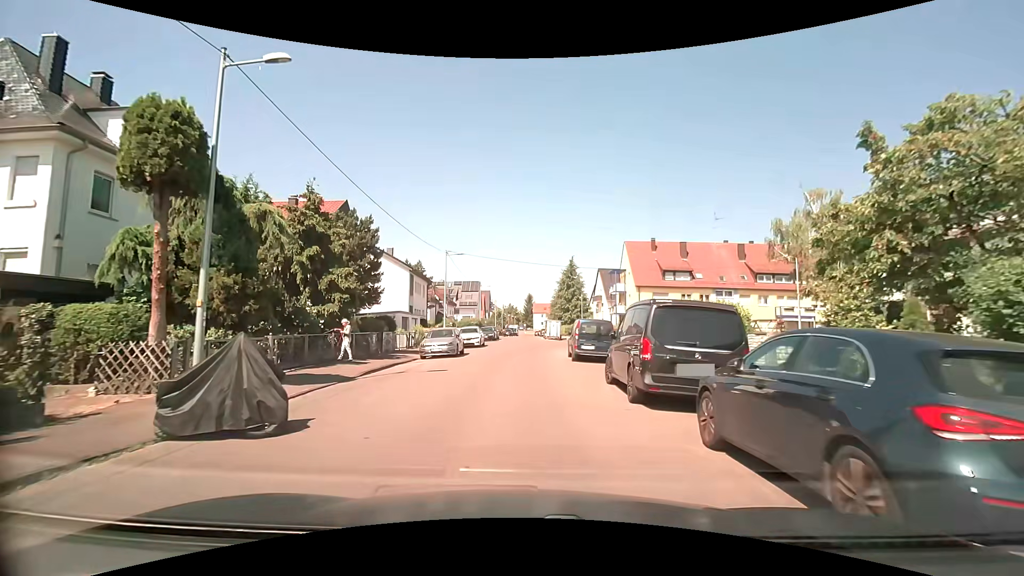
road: residential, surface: asphalt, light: Day
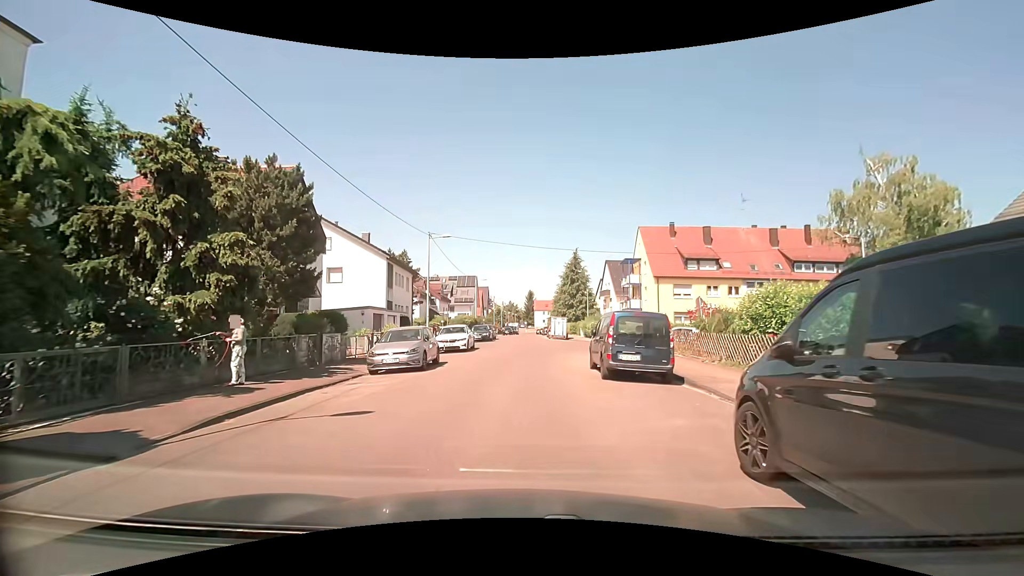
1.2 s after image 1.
(0.0, +7.8) m; -1°
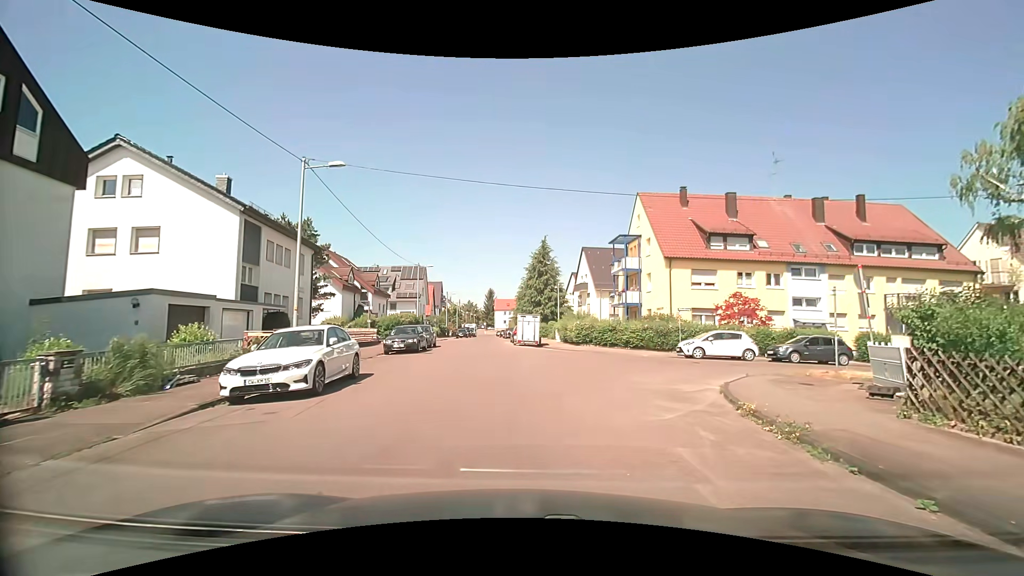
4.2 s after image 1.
(+0.2, +15.7) m; +4°
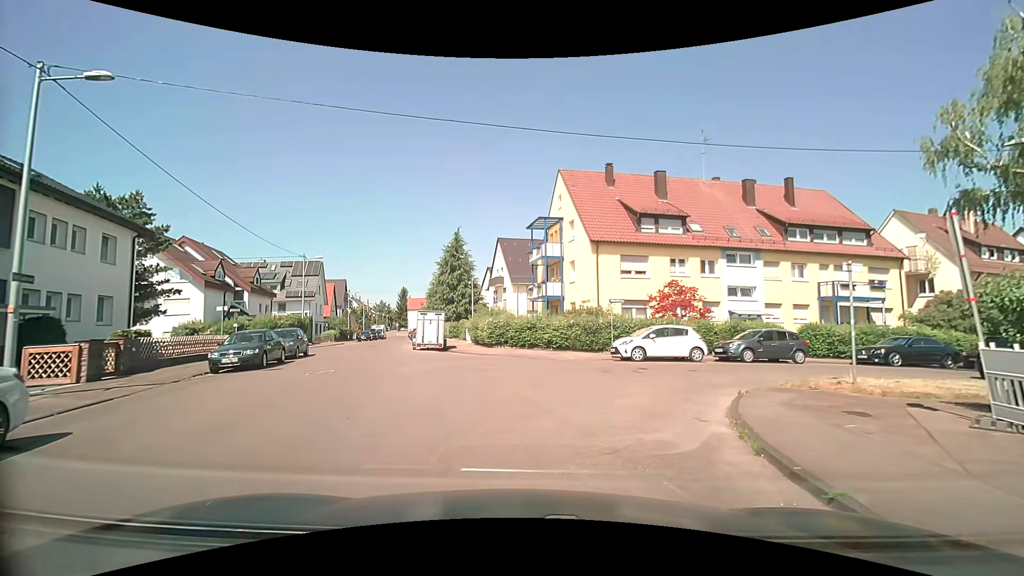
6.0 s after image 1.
(+0.7, +6.3) m; +10°
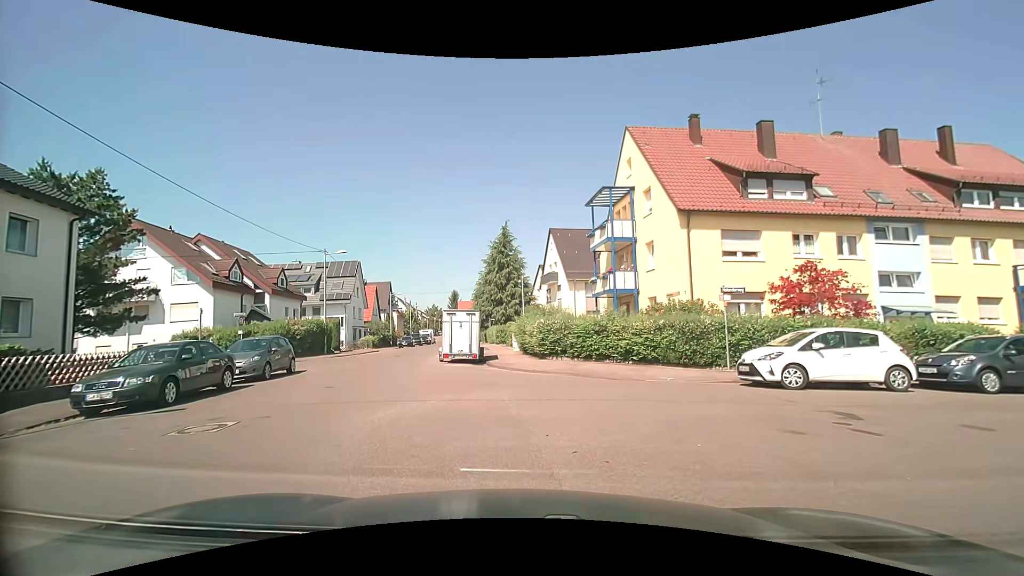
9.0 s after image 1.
(-0.1, +7.7) m; -8°
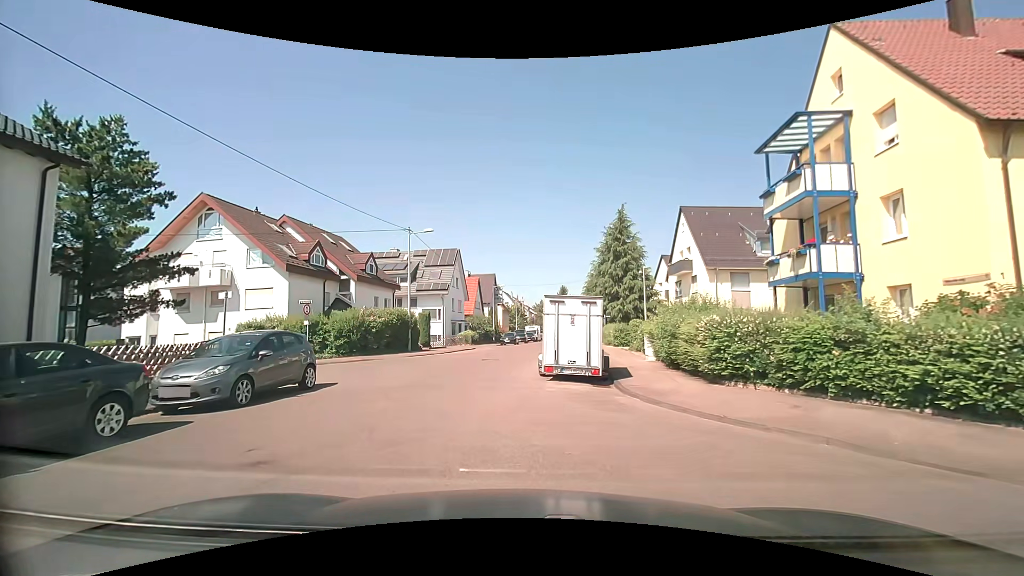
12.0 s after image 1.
(-0.4, +8.3) m; -11°
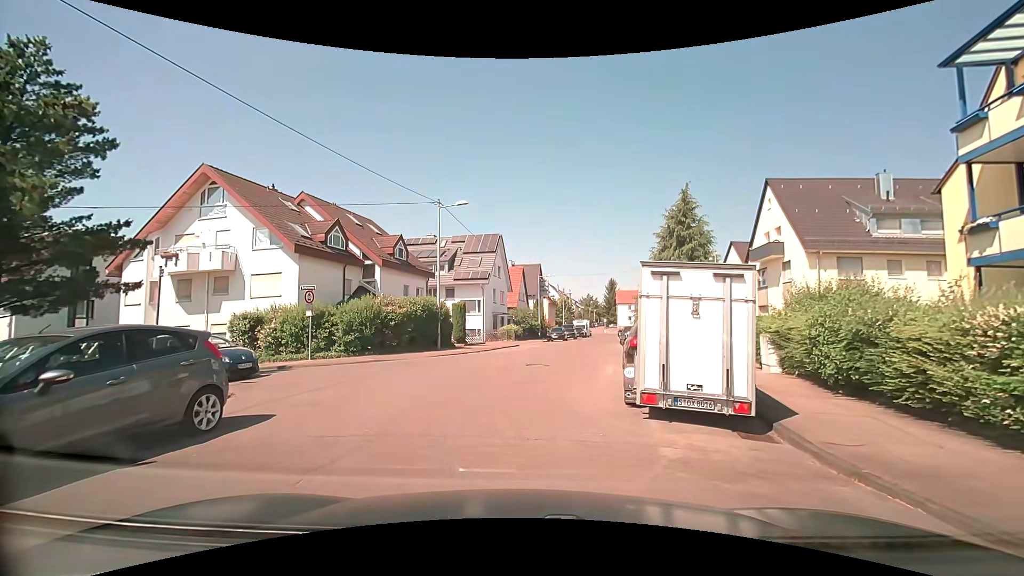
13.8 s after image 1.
(-0.3, +5.8) m; -5°
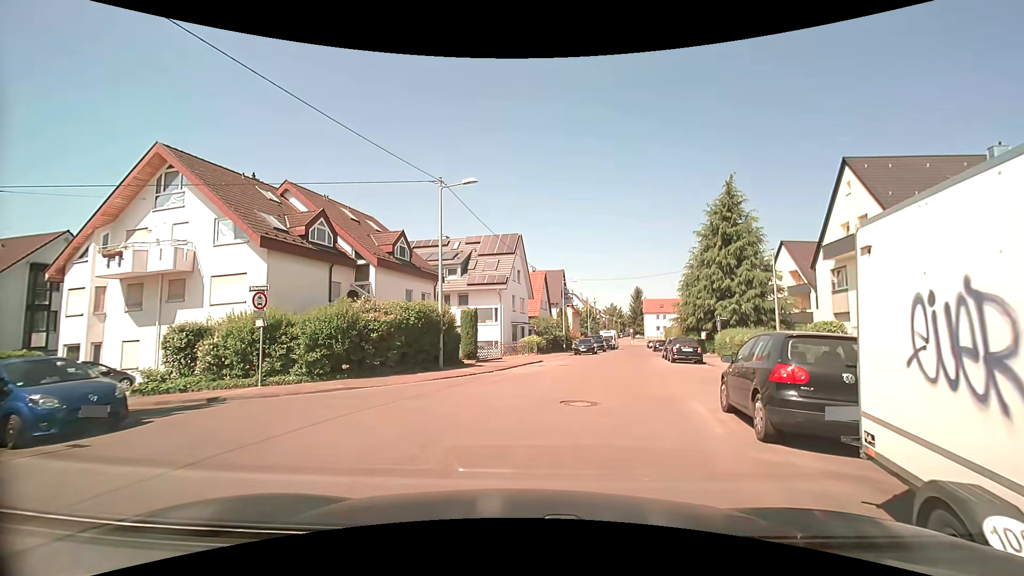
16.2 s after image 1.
(-0.1, +6.0) m; -2°
(+1, +10) (+3, +20) (+6, +29) (+8, +39) (+10, +49) (+12, +59) (+14, +68) (+16, +78) (+18, +88) (+21, +98) m
